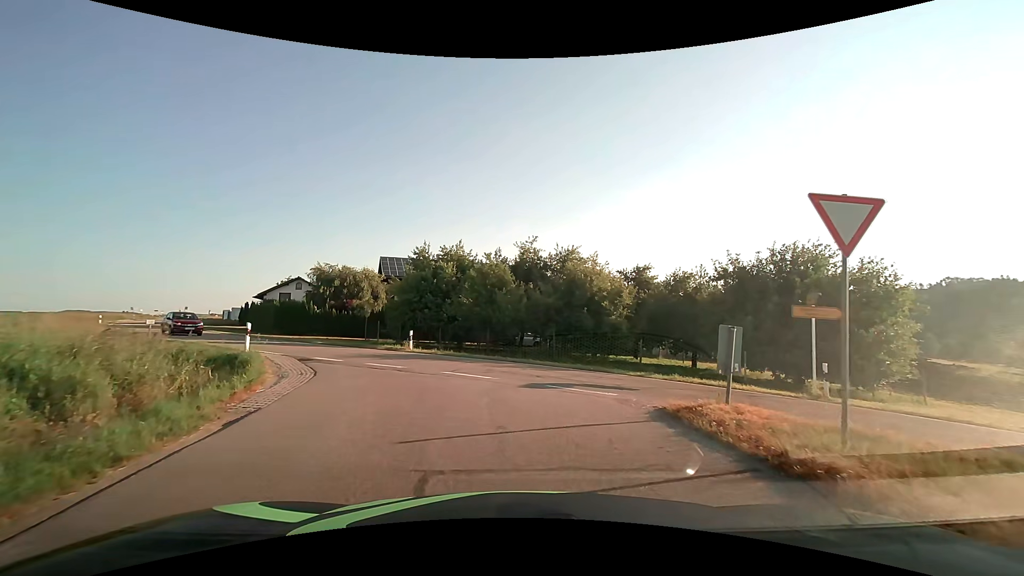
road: tertiary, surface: asphalt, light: Day
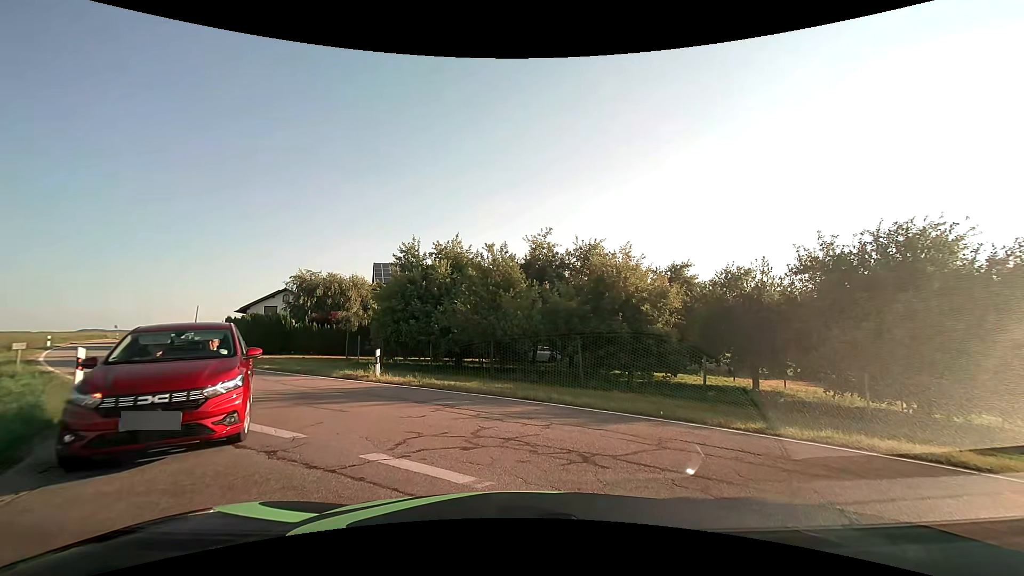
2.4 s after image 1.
(0.0, +6.7) m; -1°
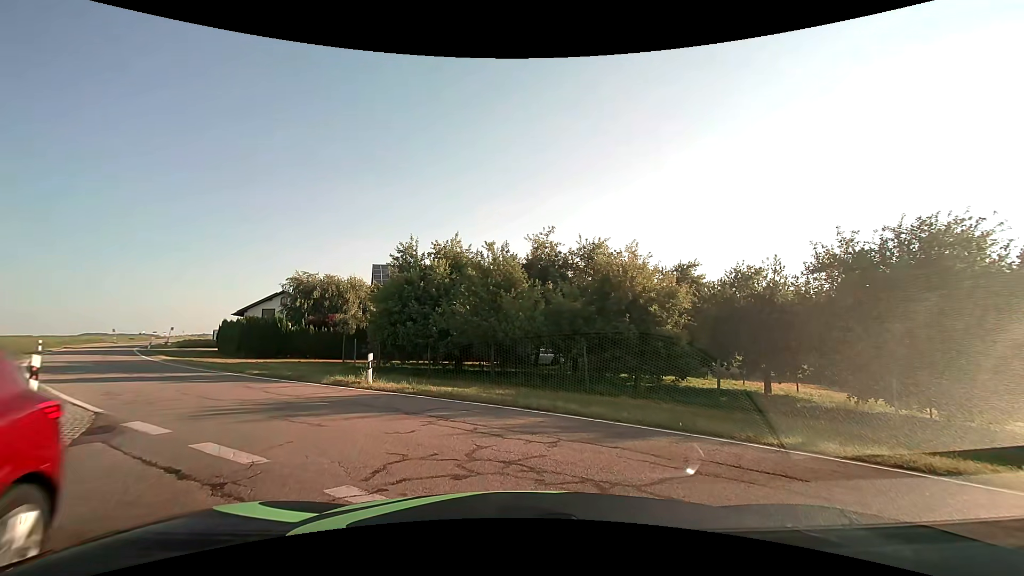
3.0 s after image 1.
(0.0, +1.1) m; 0°
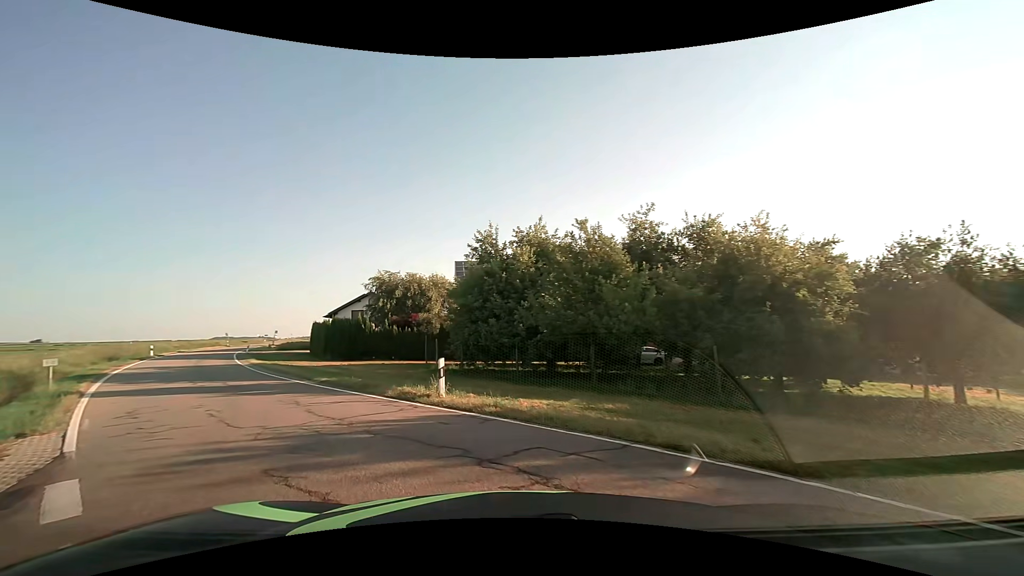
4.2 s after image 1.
(-0.2, +4.0) m; -10°
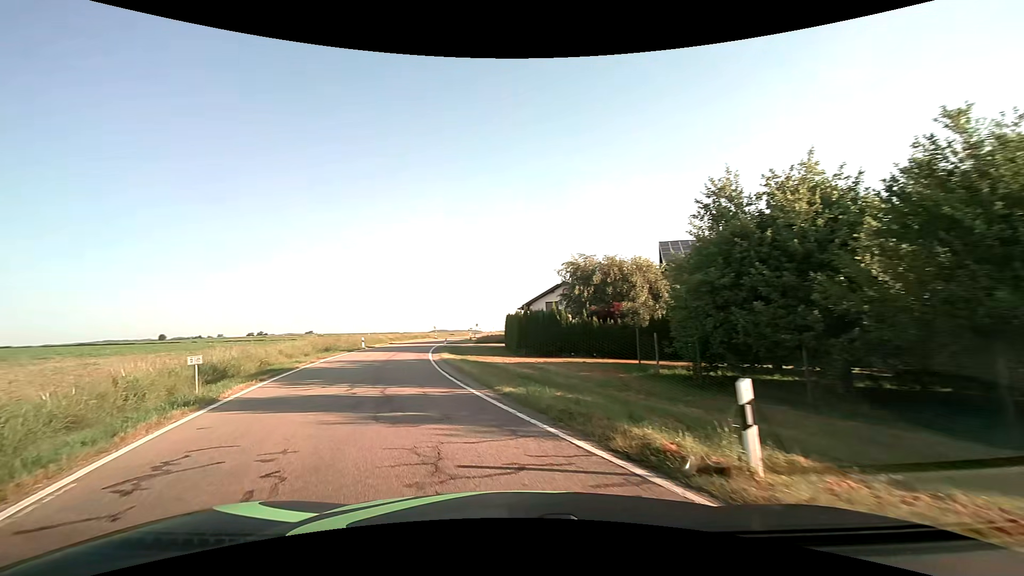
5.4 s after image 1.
(-1.4, +6.8) m; -22°
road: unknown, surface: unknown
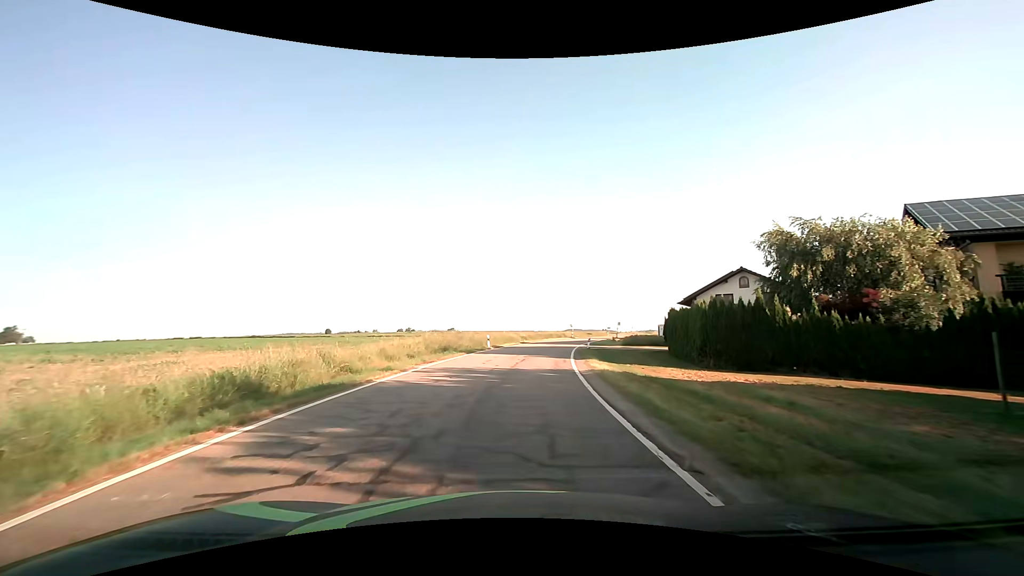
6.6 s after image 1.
(-1.7, +9.9) m; -16°
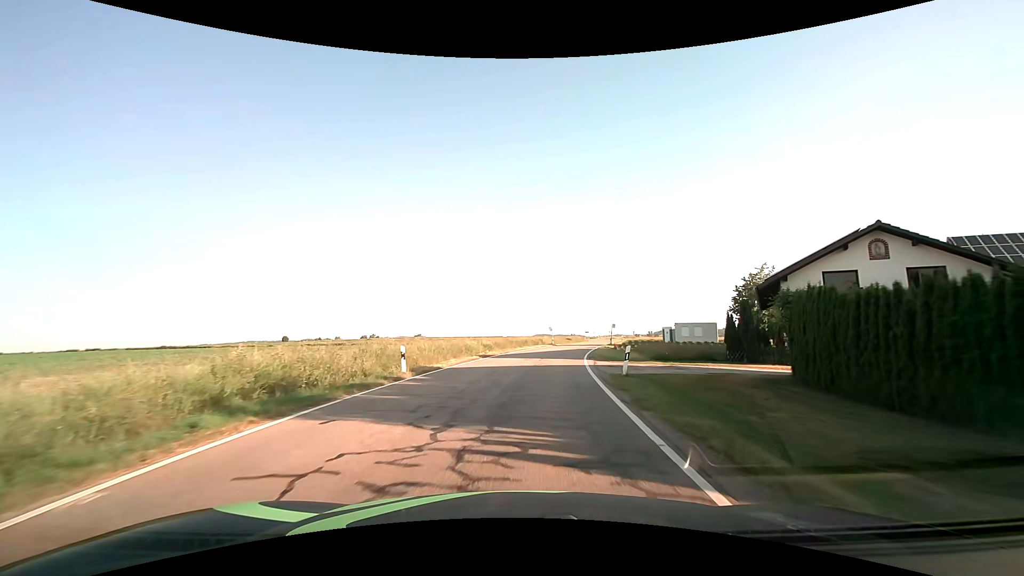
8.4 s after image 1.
(+0.6, +20.6) m; +4°
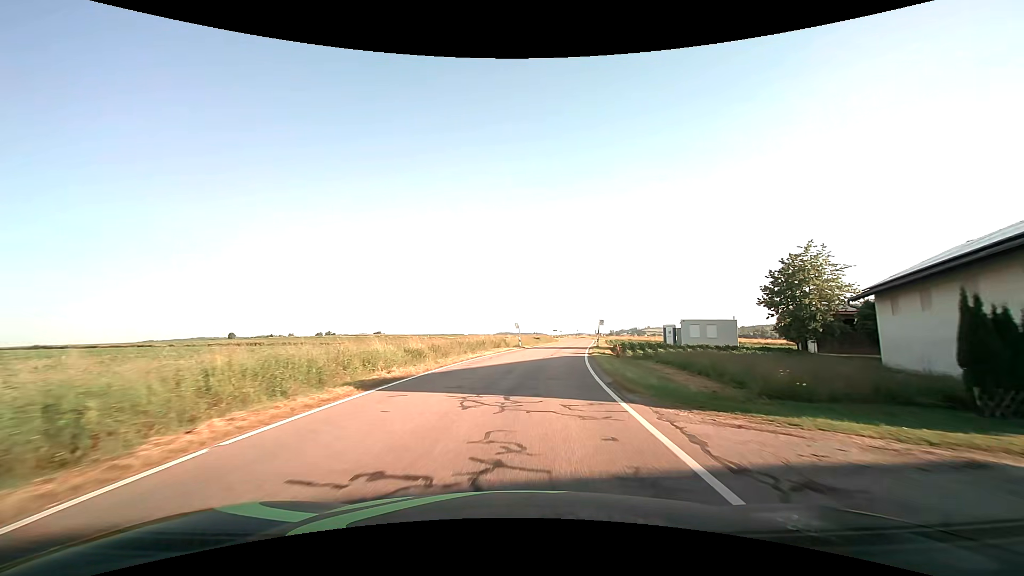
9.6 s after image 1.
(+0.5, +17.0) m; +4°
(0, +10) (+1, +20) (+2, +30) (+4, +40) (+5, +50) (+7, +60) (+8, +69) (+10, +79) (+12, +89) (+13, +99) m
